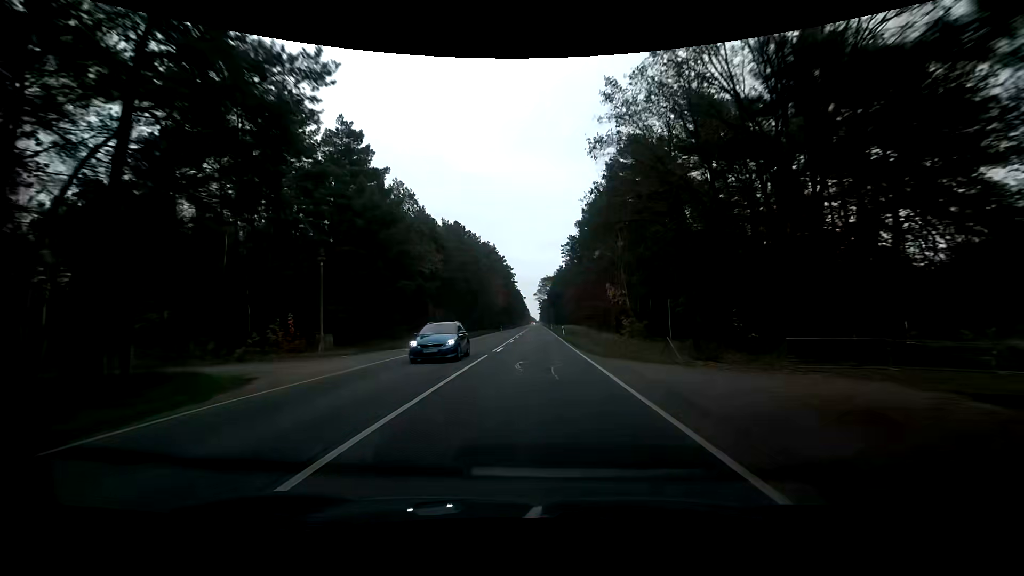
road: primary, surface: asphalt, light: Day
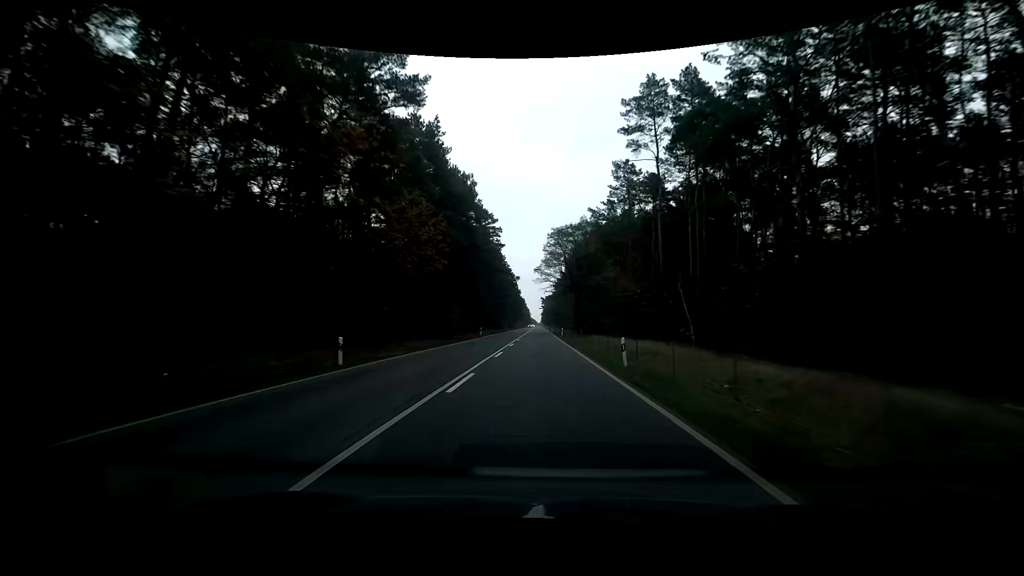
(-0.4, +79.1) m; -1°
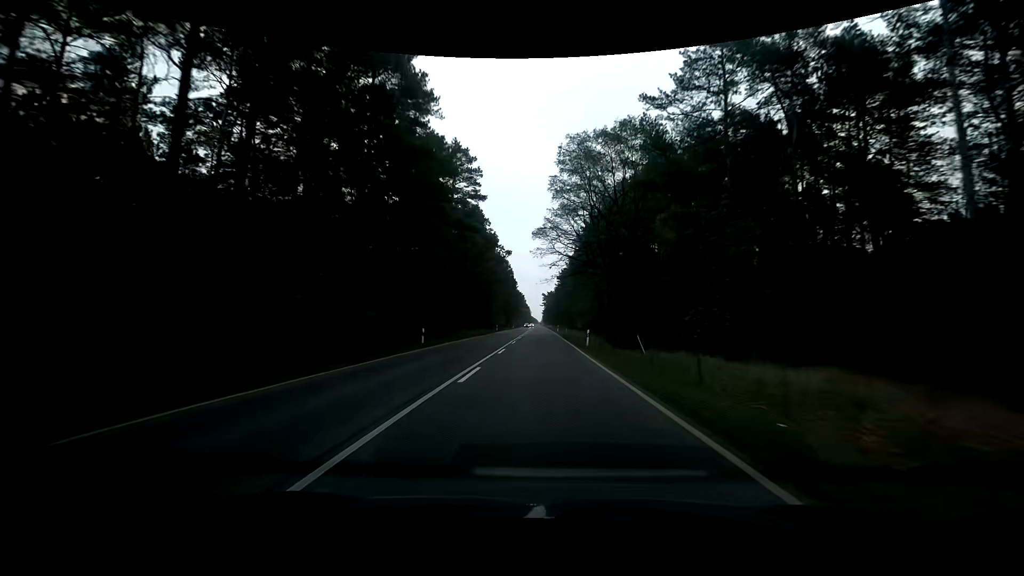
(+0.4, +31.6) m; +1°
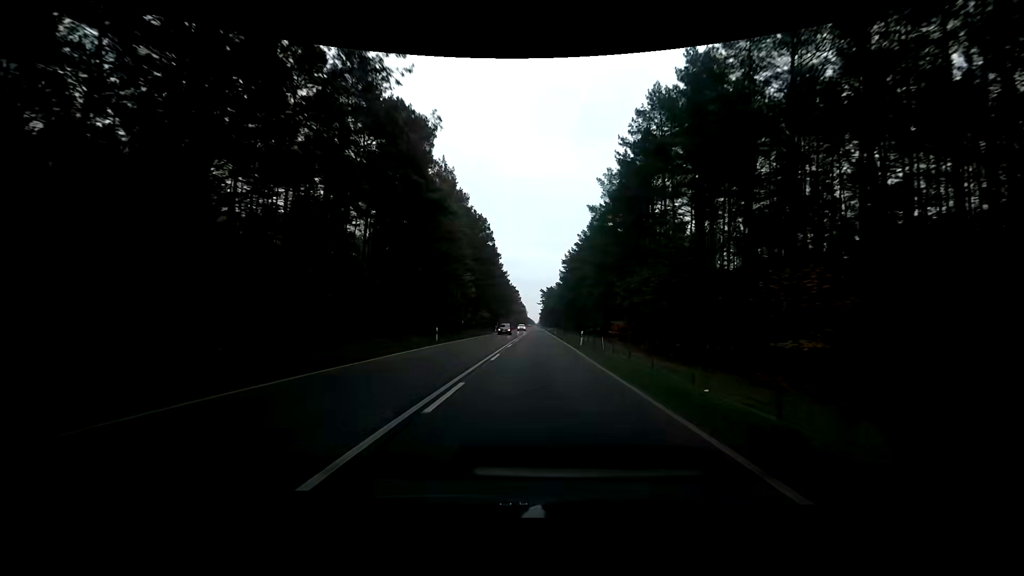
(-0.1, +47.3) m; +1°
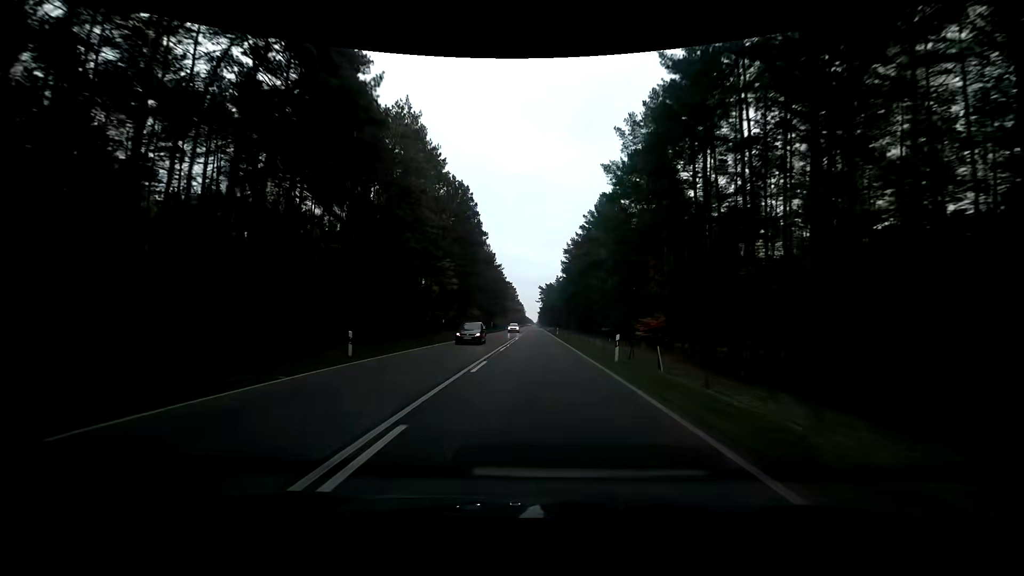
(-0.1, +15.8) m; -1°
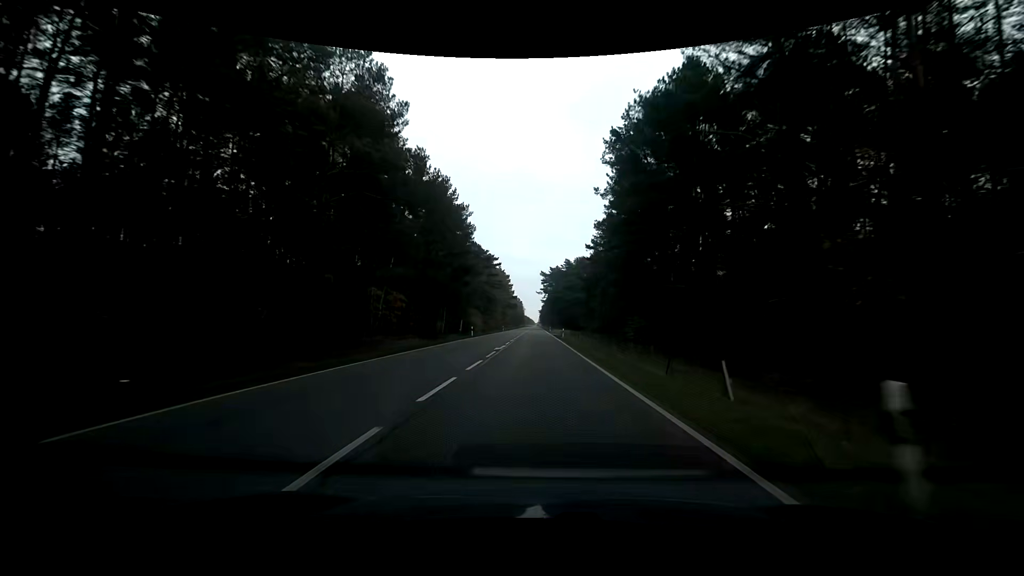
(0.0, +63.0) m; 0°
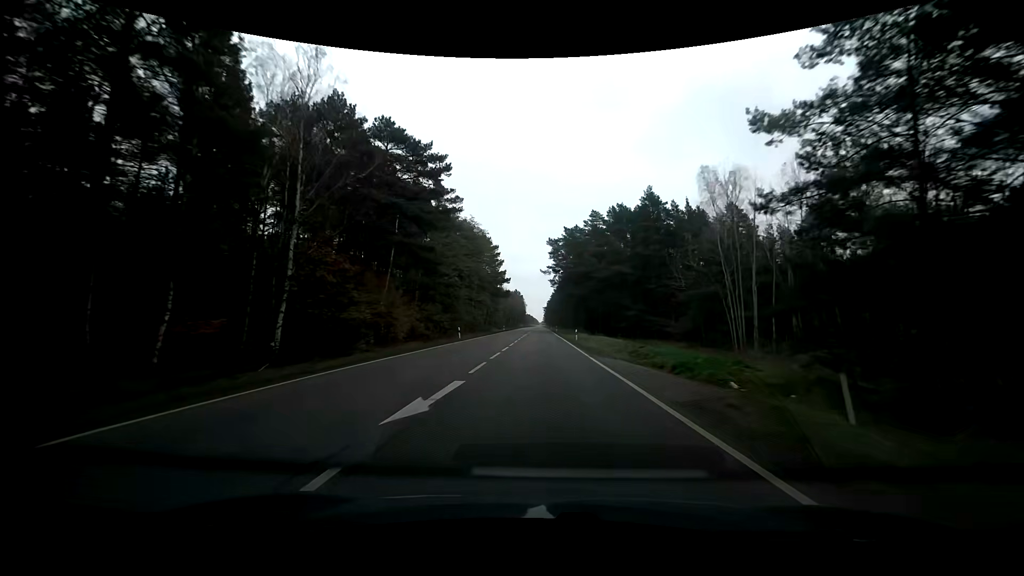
(0.0, +63.0) m; 0°
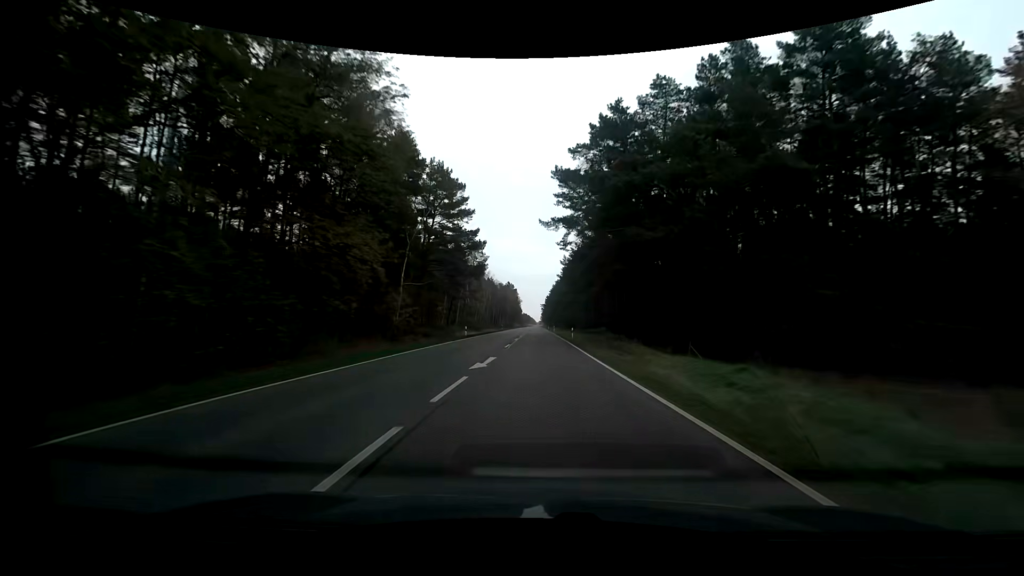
(+0.1, +47.3) m; 0°
(0, +10) (0, +20) (0, +30) (0, +40) (0, +50) (0, +60) (0, +70) (0, +80) (0, +90) (0, +100) m
